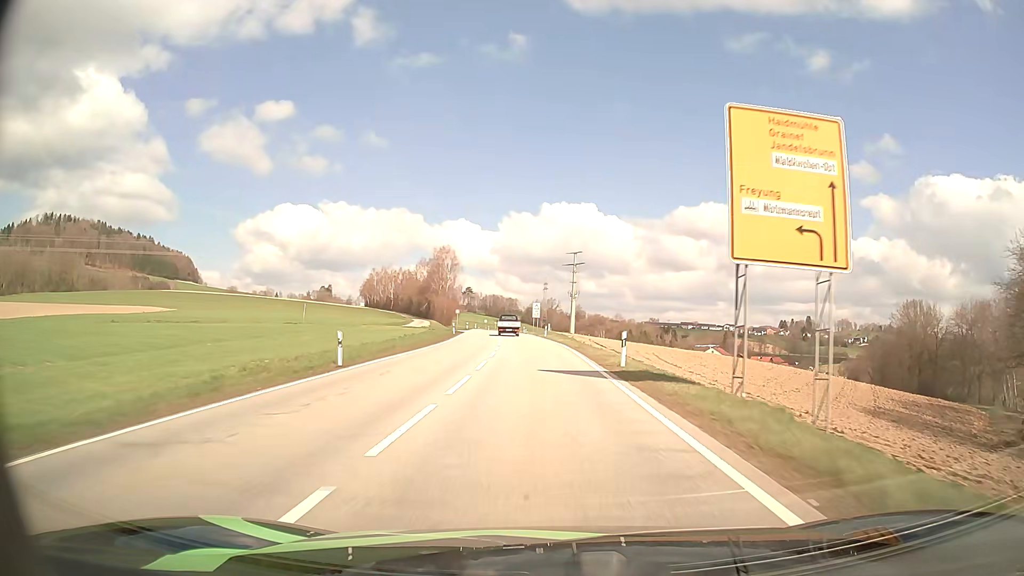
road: secondary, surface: asphalt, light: Day
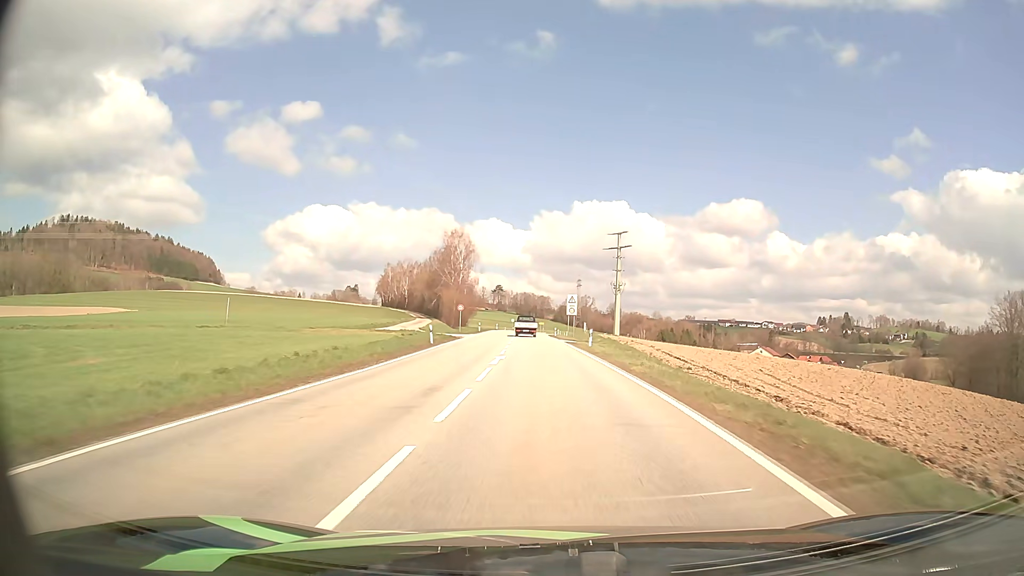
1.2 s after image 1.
(-0.7, +27.3) m; -3°
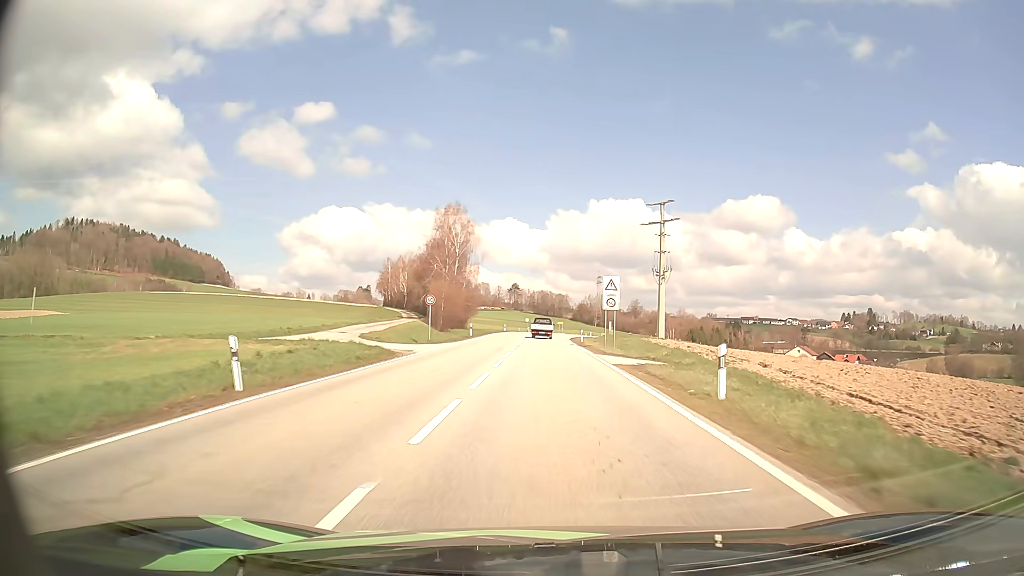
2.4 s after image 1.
(-0.3, +25.6) m; -1°
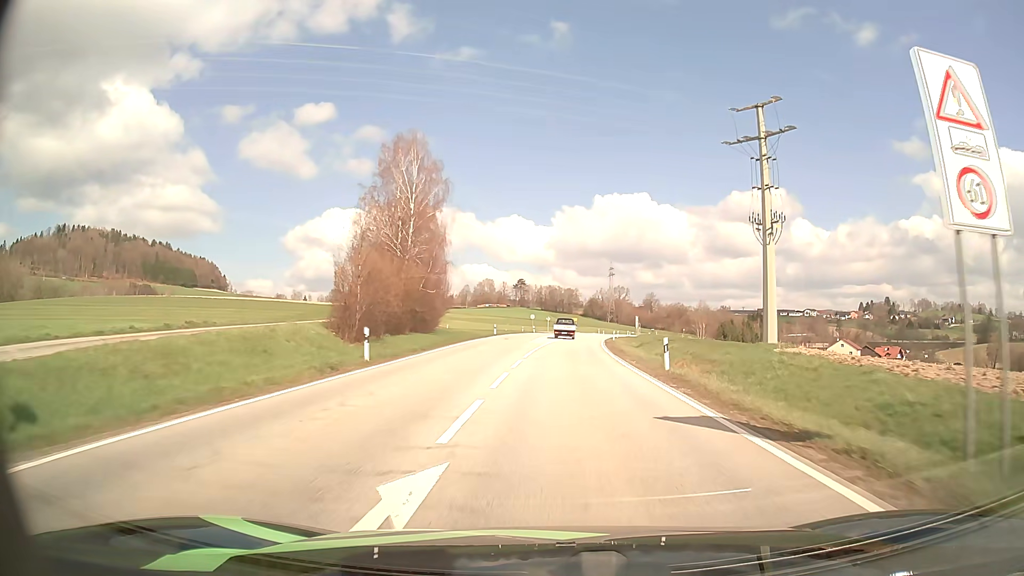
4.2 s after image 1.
(-0.5, +35.4) m; -1°
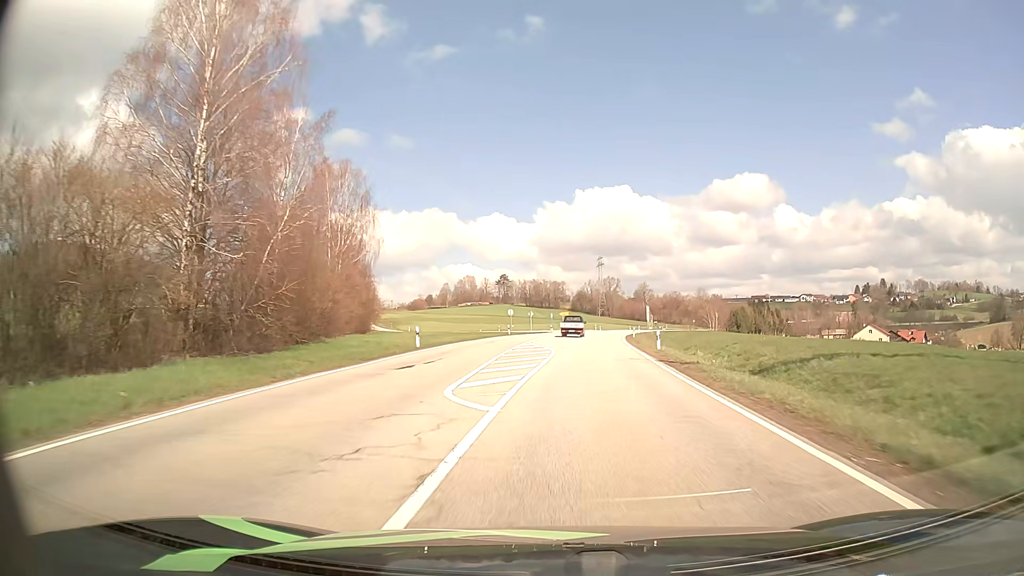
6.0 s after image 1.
(+0.5, +33.2) m; +1°
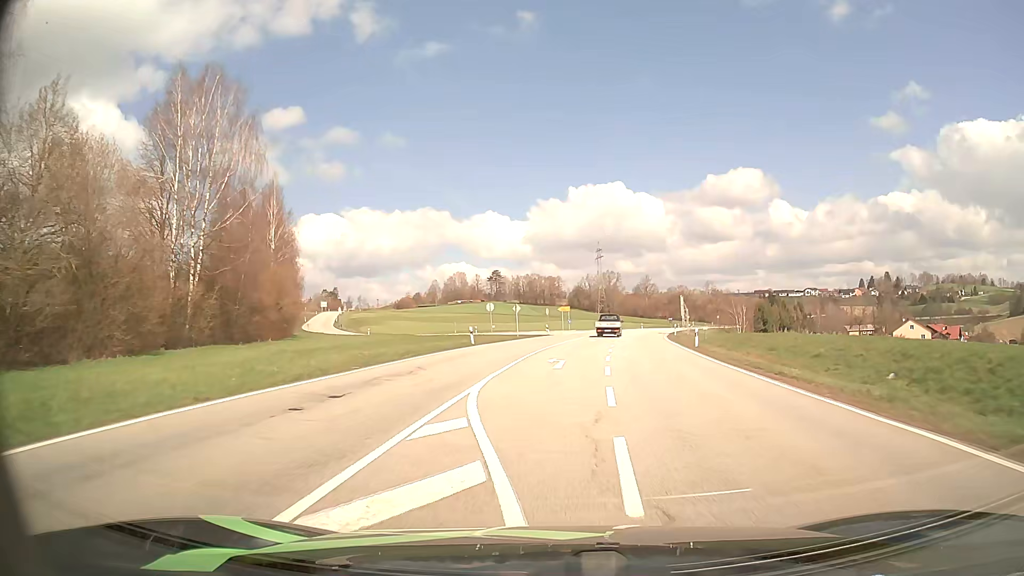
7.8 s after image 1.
(0.0, +30.1) m; 0°
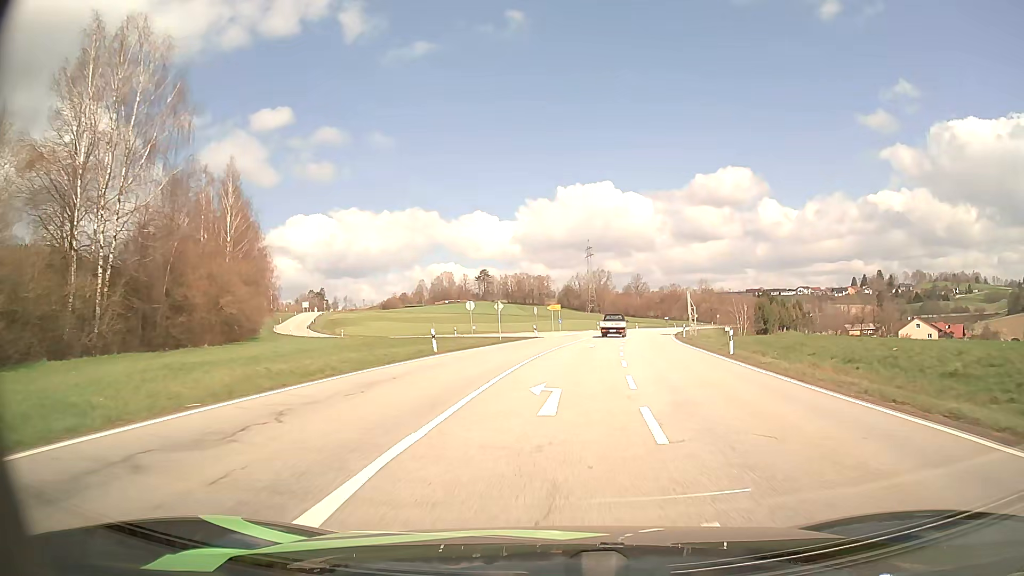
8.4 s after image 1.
(+0.1, +9.3) m; +1°
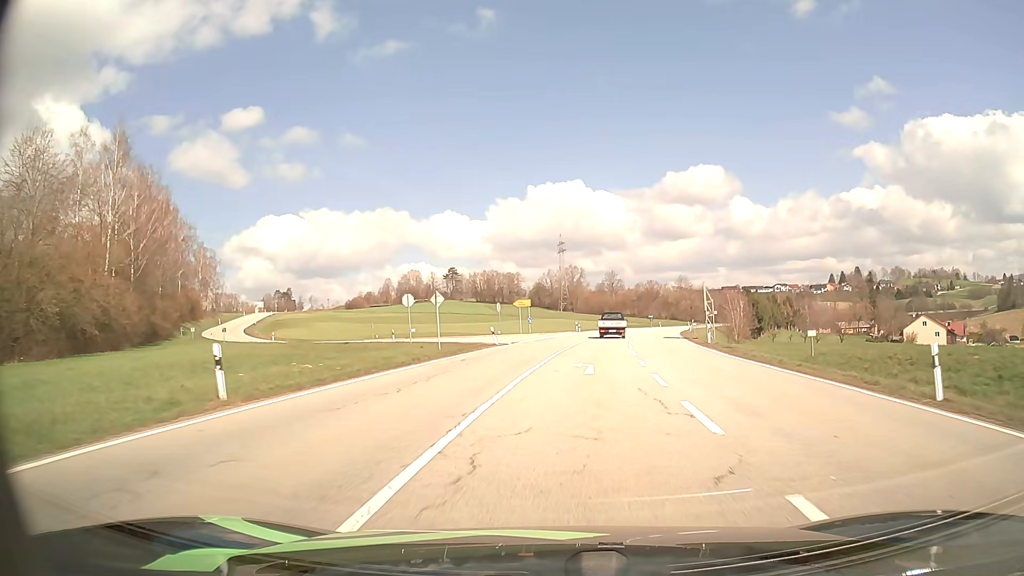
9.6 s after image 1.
(+0.3, +17.5) m; +2°
(0, +10) (+1, +20) (+2, +30) (+3, +40) (+4, +50) (+4, +60) (-1, +68) (-10, +72) (-20, +74) (-29, +77) m
